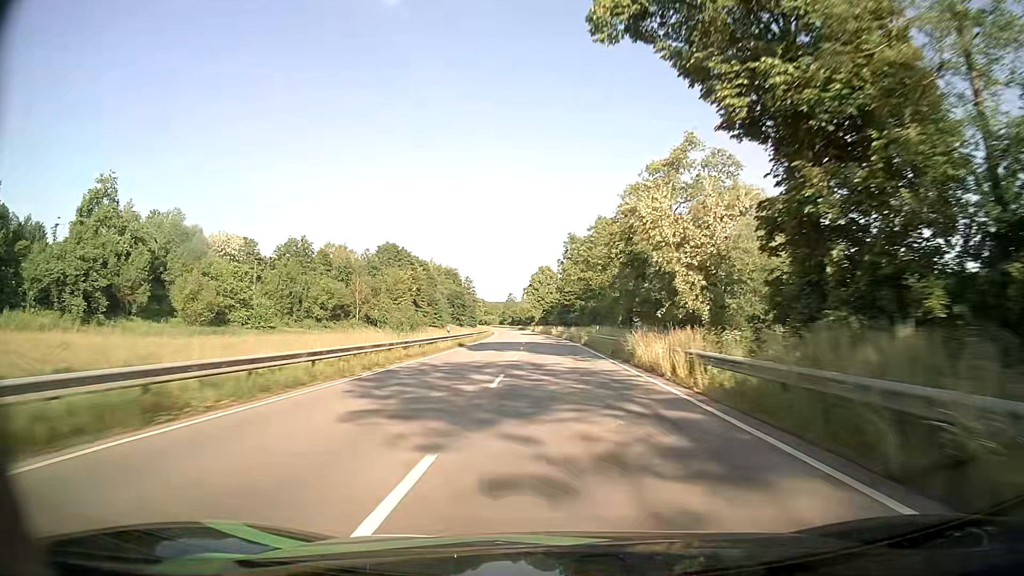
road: primary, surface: asphalt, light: Day
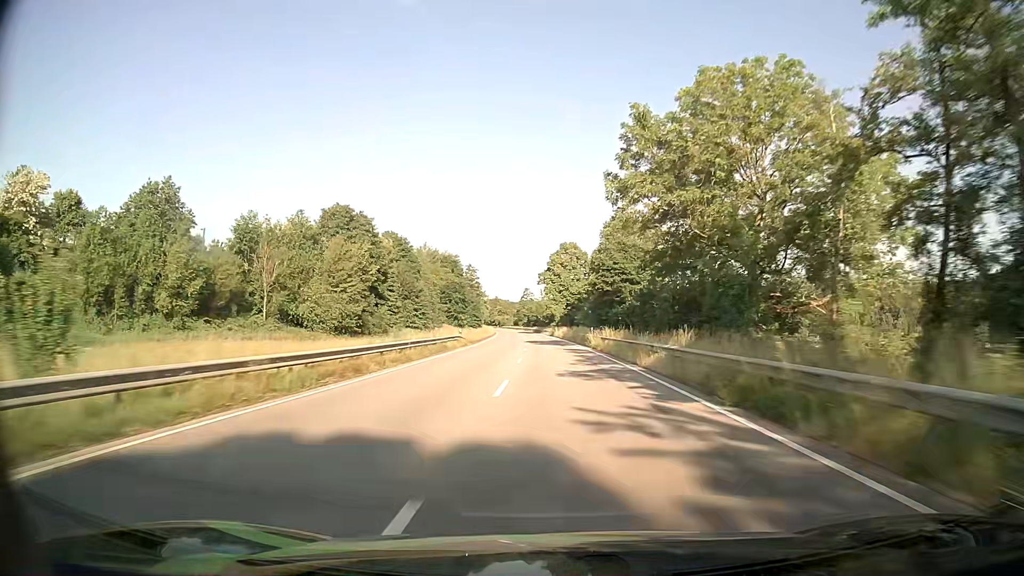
(-1.0, +49.5) m; -2°
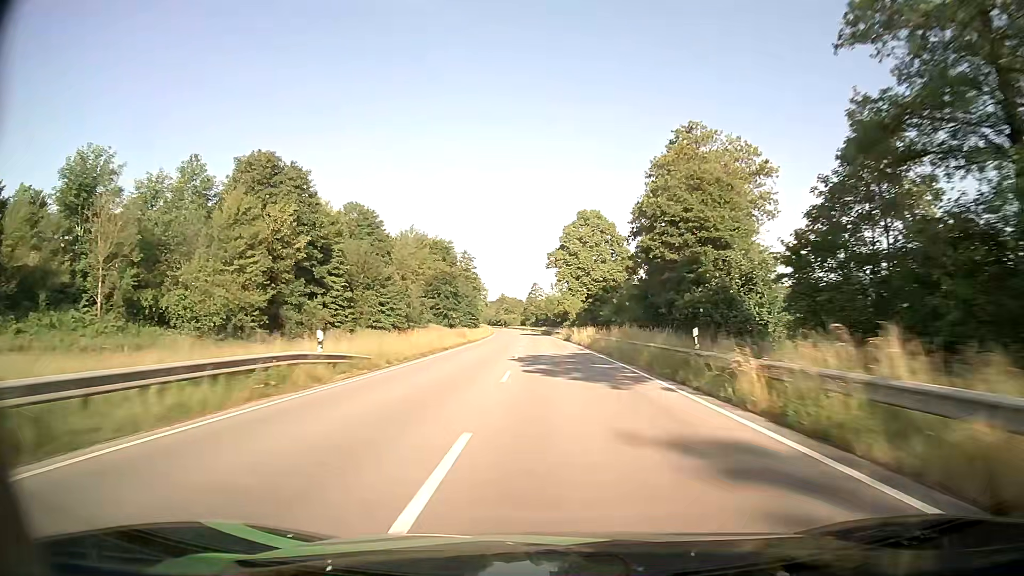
(-0.3, +33.1) m; -1°
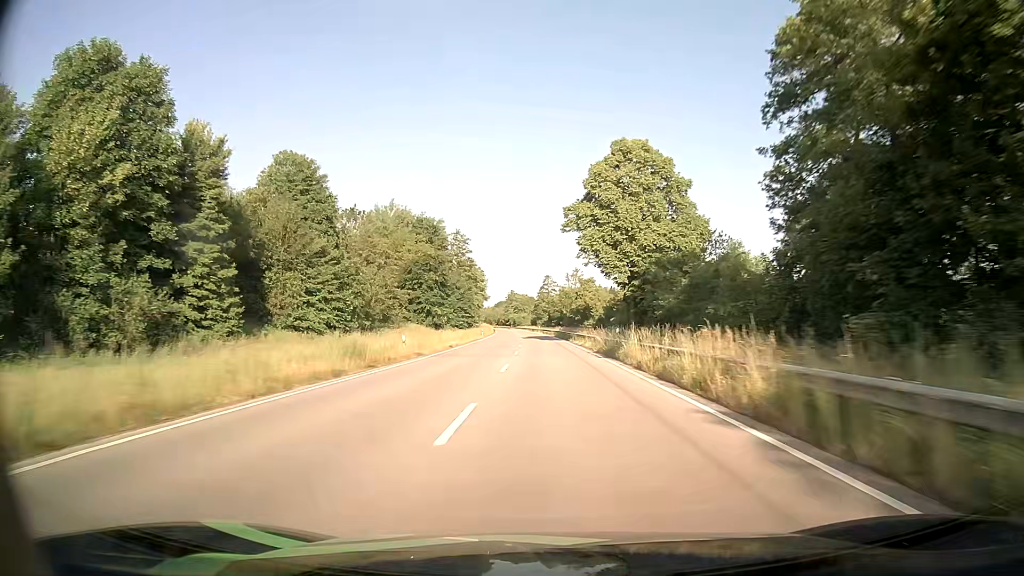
(-0.3, +33.0) m; -1°
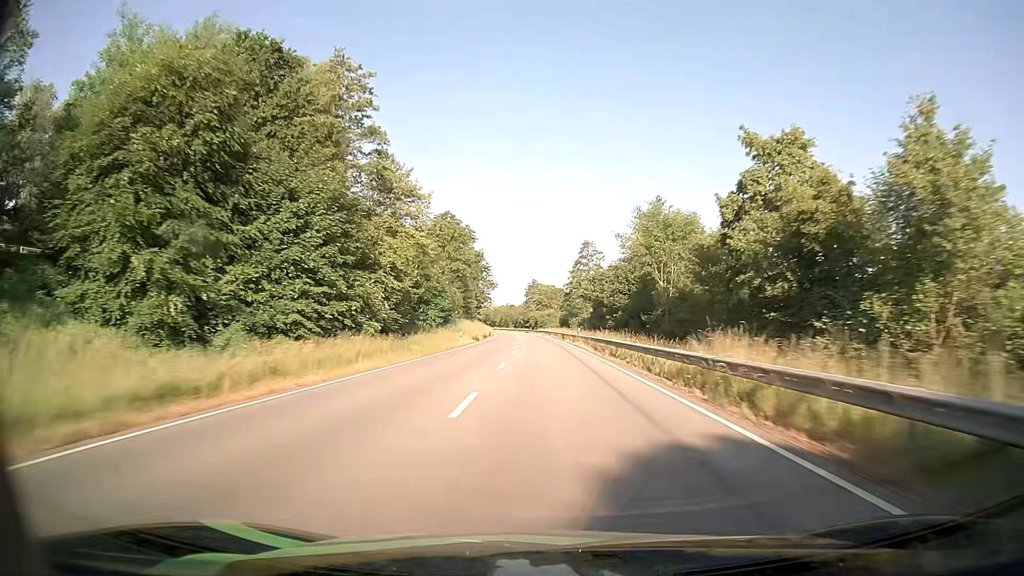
(-2.5, +82.5) m; -3°
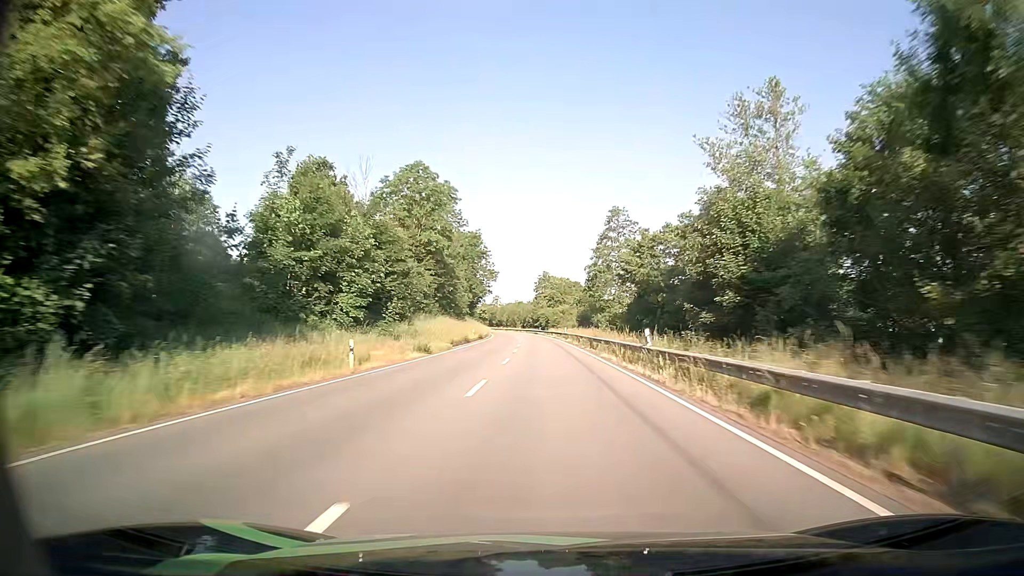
(-0.3, +33.1) m; -1°
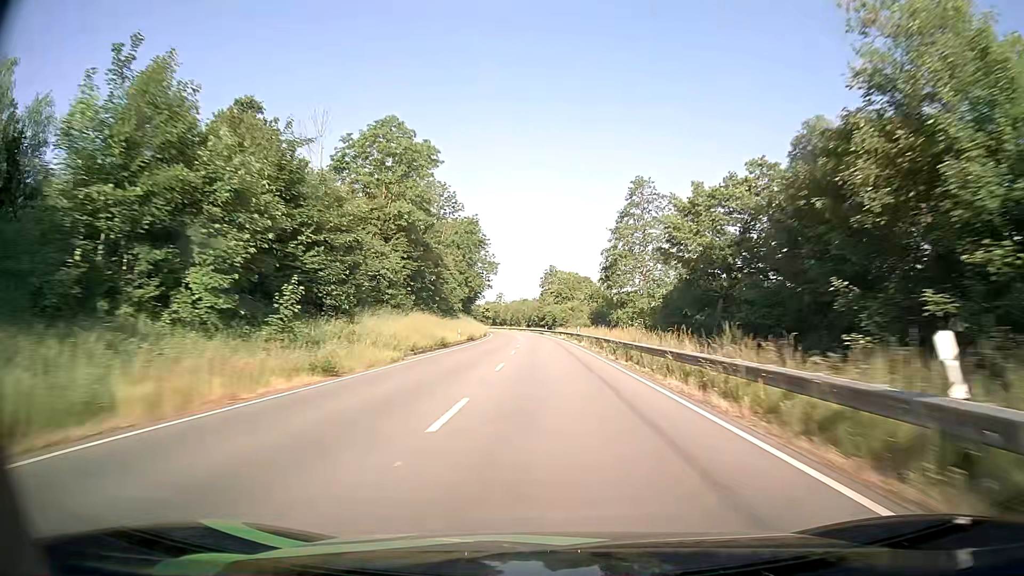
(-0.1, +16.6) m; -1°
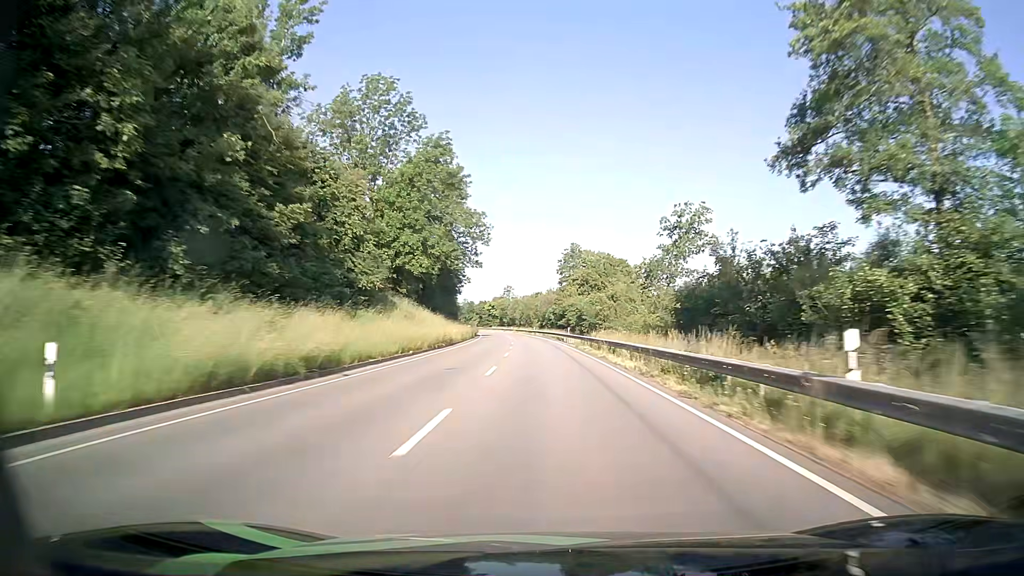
(-0.7, +50.0) m; -2°
(0, +10) (0, +20) (0, +30) (-1, +40) (-1, +50) (-1, +60) (-2, +70) (-3, +80) (-3, +90) (-4, +100) m
